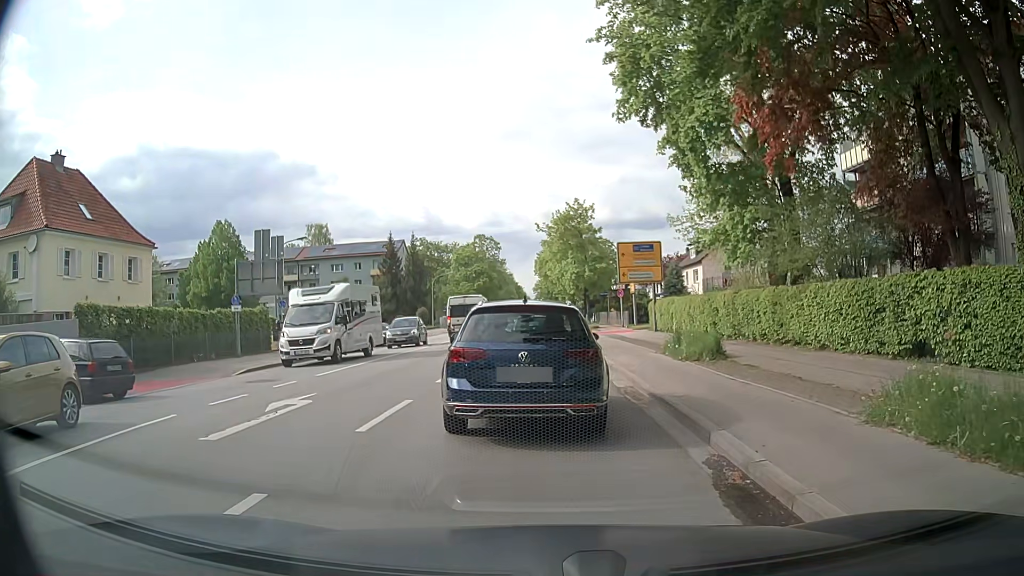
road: secondary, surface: asphalt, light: Day
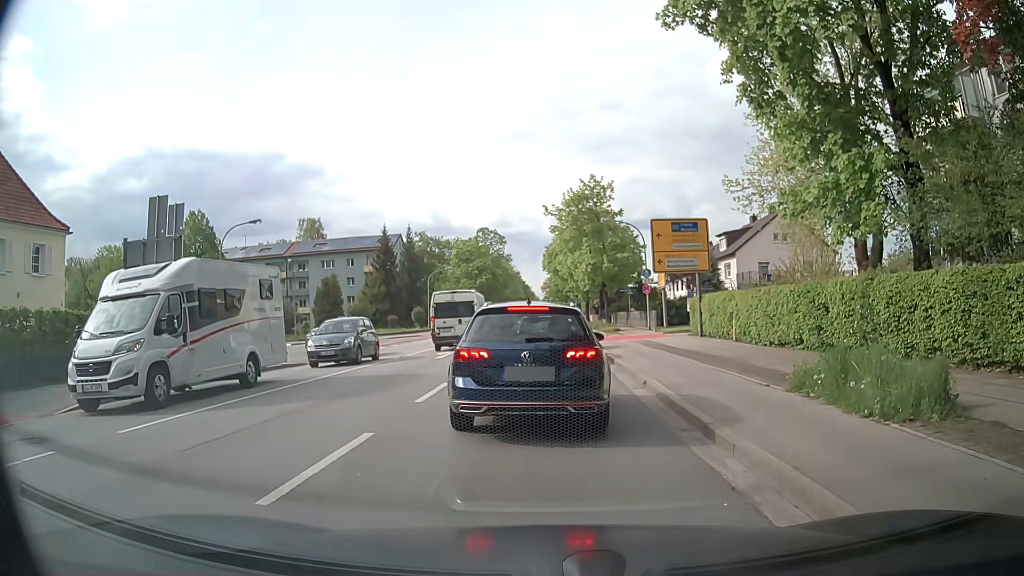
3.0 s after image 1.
(-0.1, +9.1) m; 0°
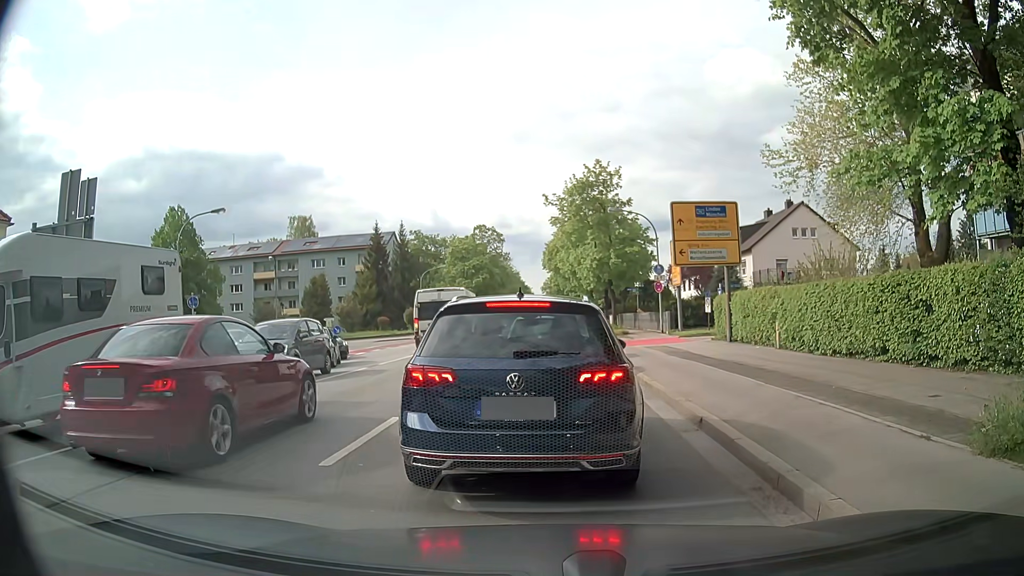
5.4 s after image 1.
(-0.1, +4.5) m; +1°
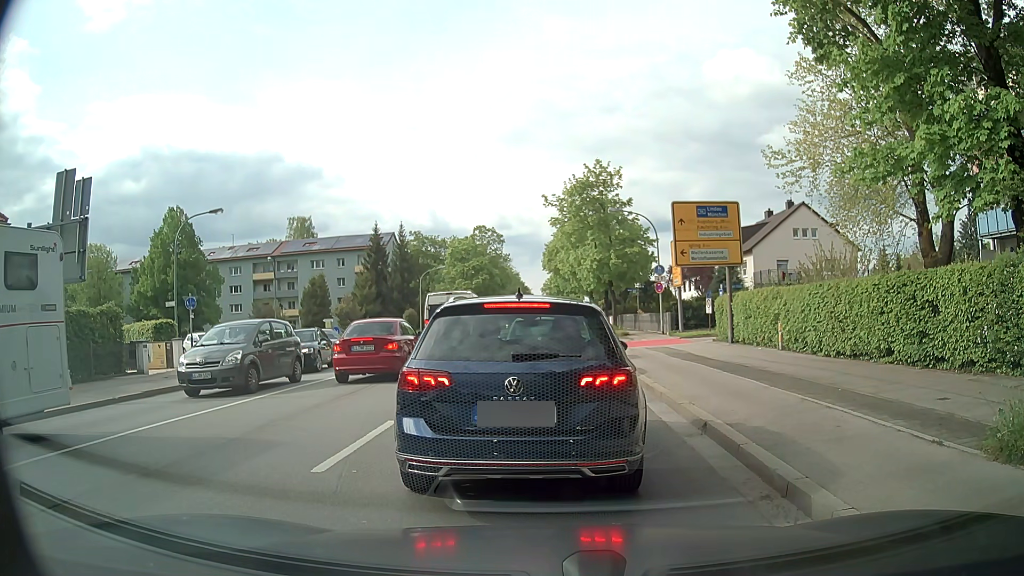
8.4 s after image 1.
(0.0, +0.3) m; 0°
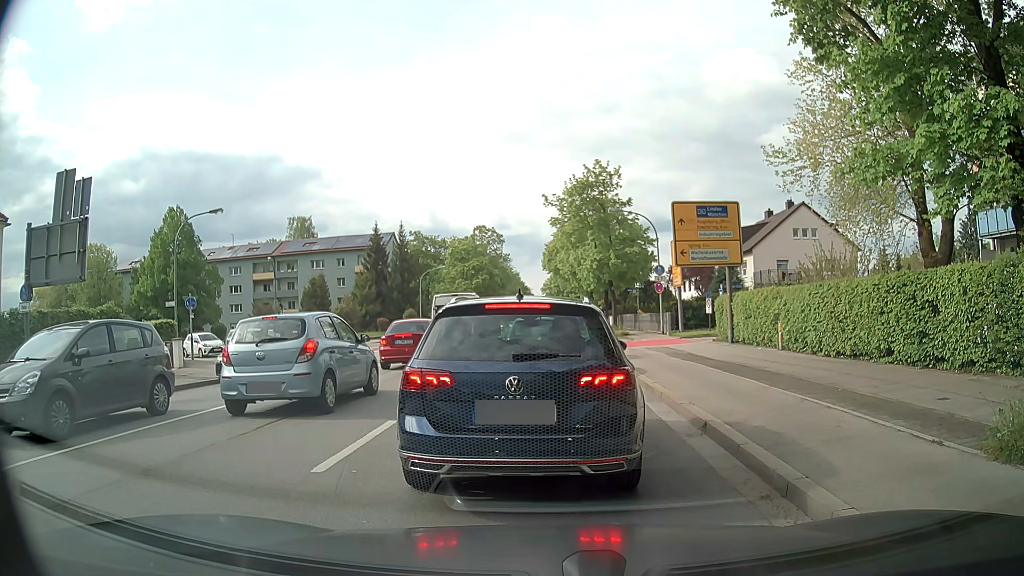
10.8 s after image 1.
(0.0, 0.0) m; 0°
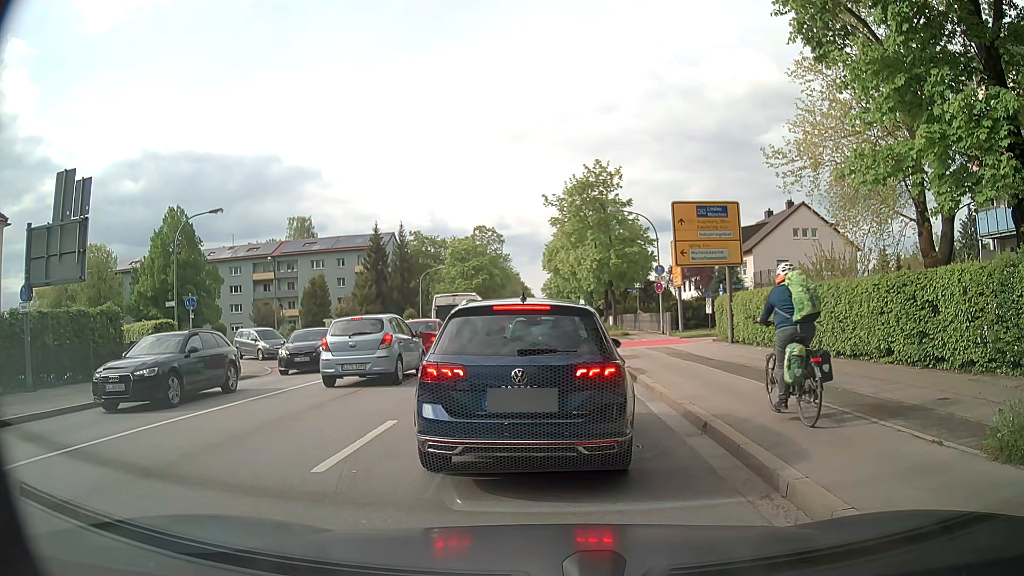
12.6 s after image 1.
(0.0, 0.0) m; 0°
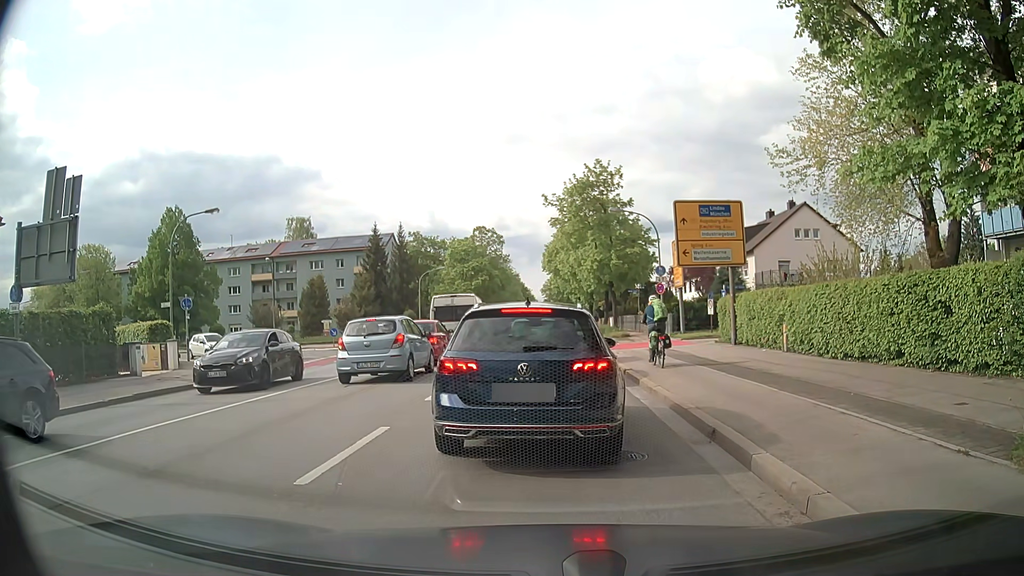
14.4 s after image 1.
(0.0, +0.4) m; 0°
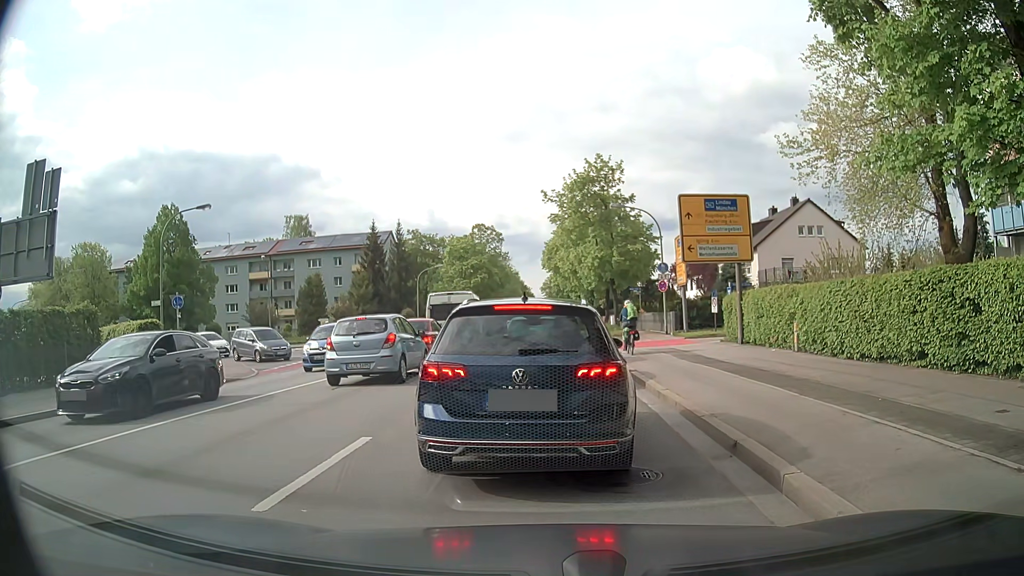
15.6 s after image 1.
(0.0, +0.9) m; 0°
